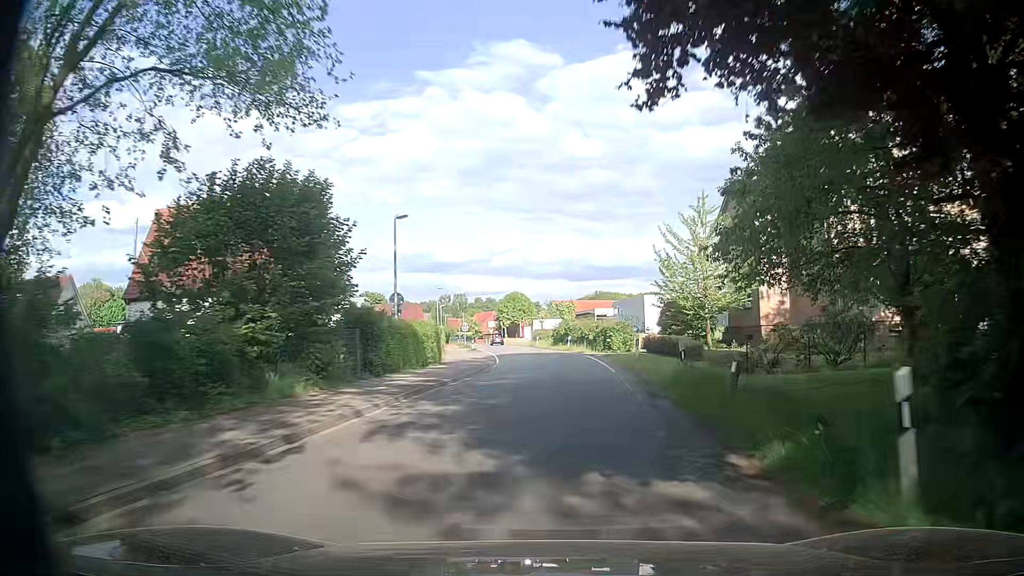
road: tertiary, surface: asphalt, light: Day
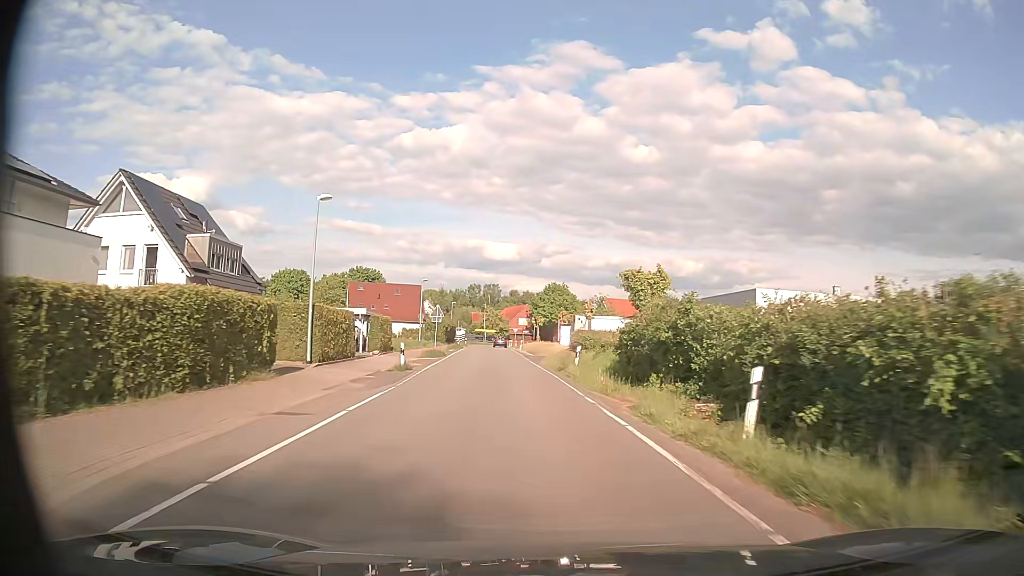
(+0.6, +43.3) m; -2°
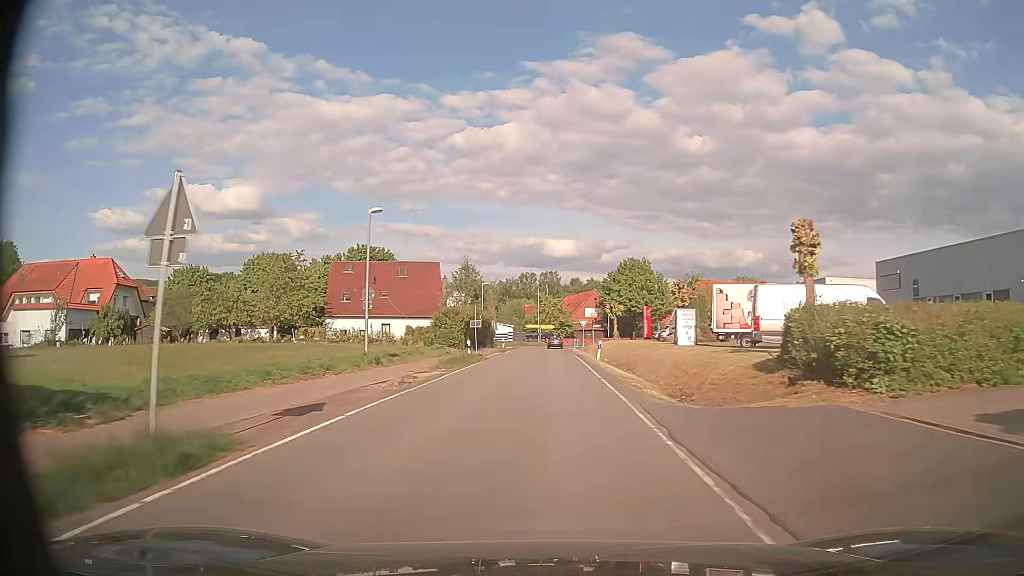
(-2.3, +36.6) m; -6°
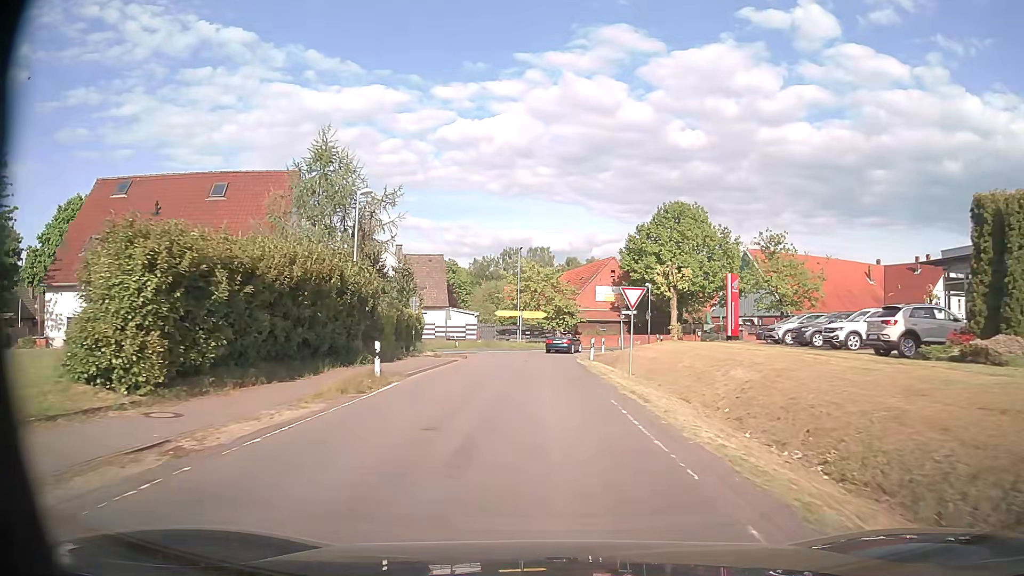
(+0.3, +40.7) m; +1°
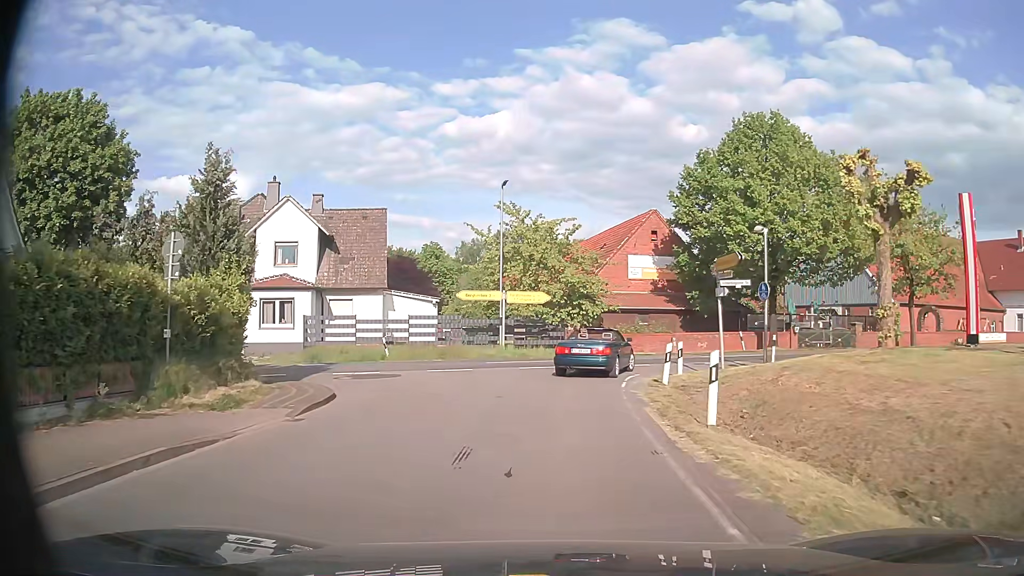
(0.0, +23.7) m; 0°
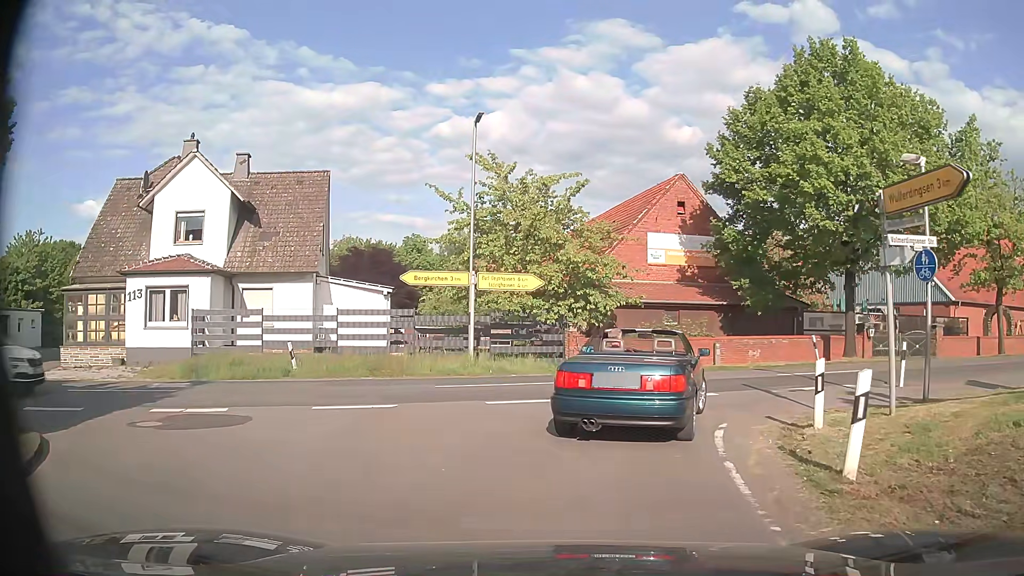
(0.0, +9.7) m; 0°
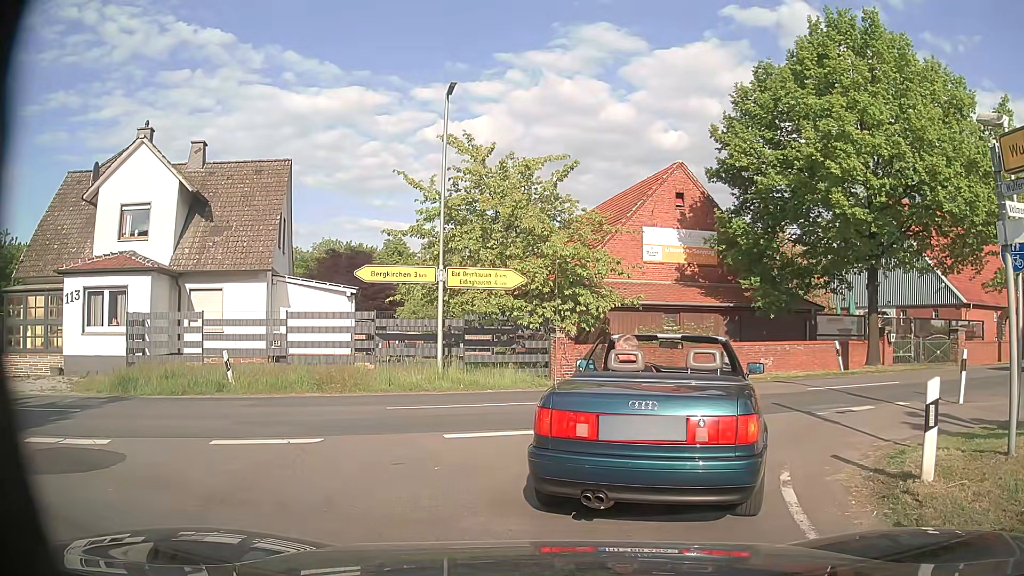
(+0.1, +2.9) m; +3°
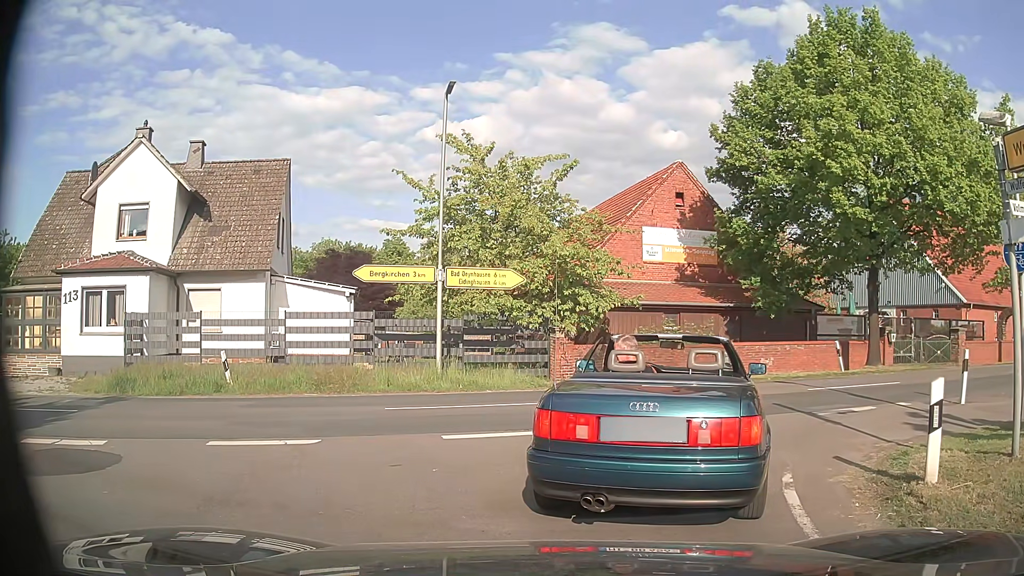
(0.0, +0.1) m; 0°
